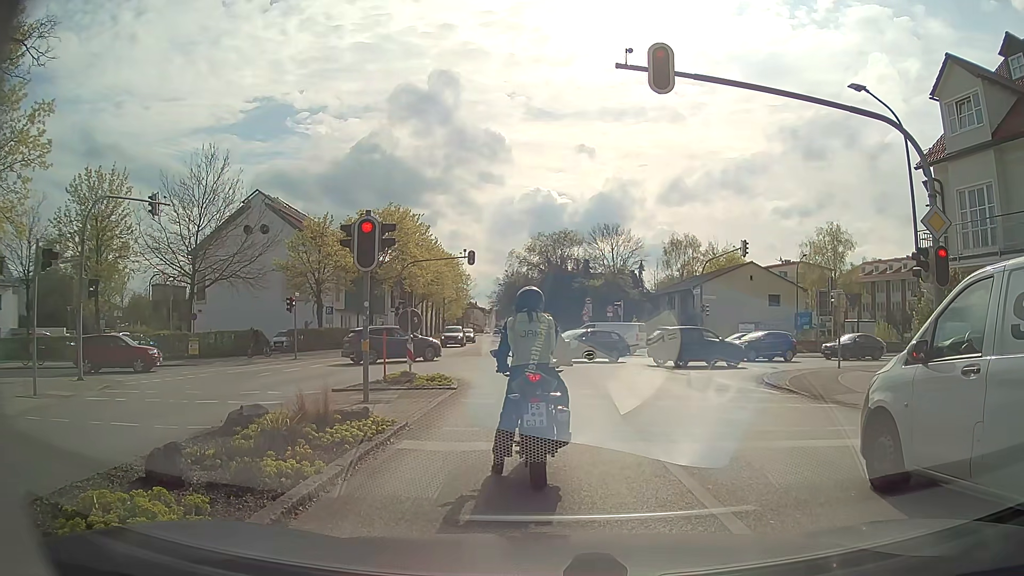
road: secondary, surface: asphalt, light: Day
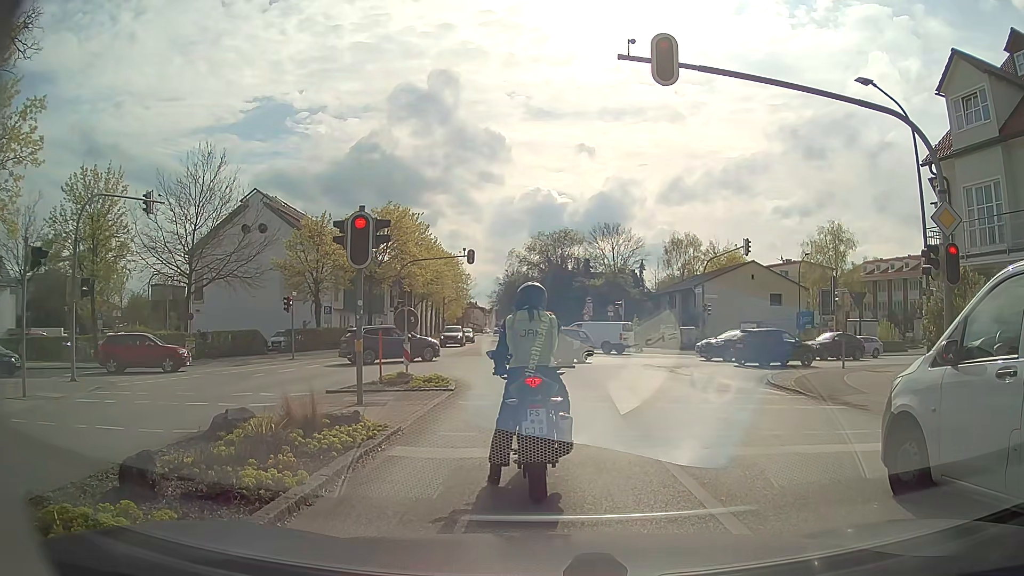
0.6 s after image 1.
(0.0, +0.4) m; 0°
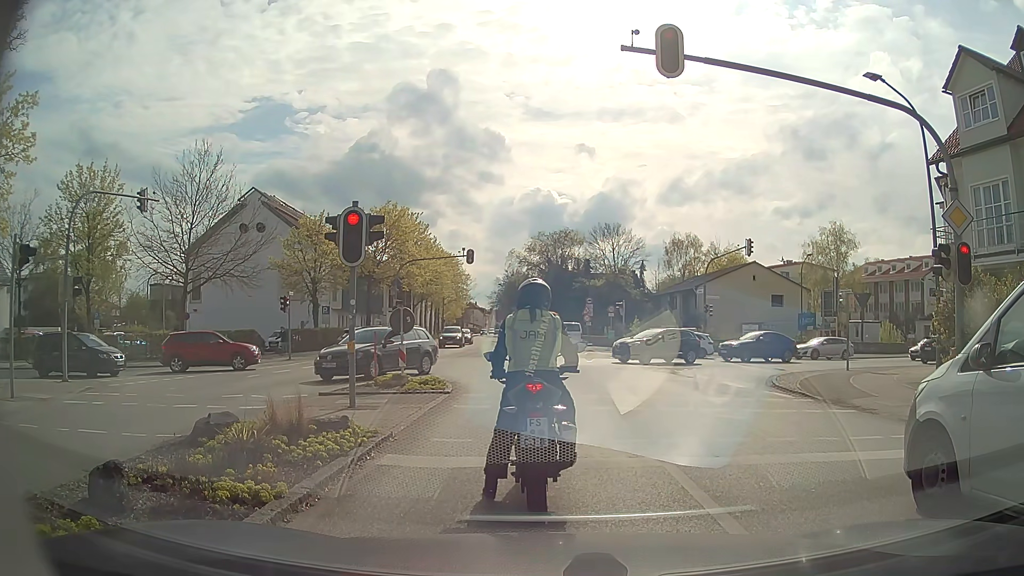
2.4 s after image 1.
(0.0, +0.5) m; 0°
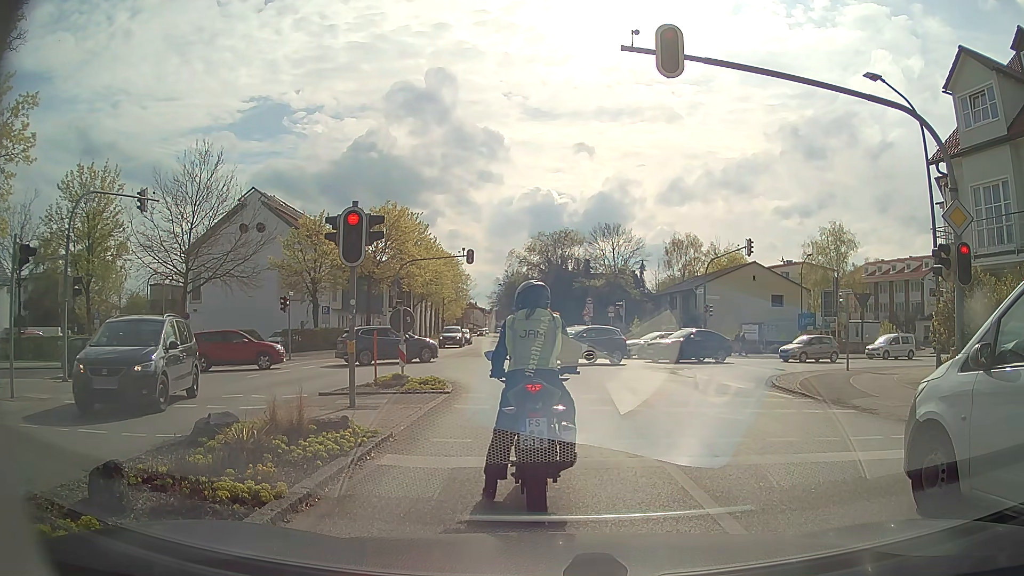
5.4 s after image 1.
(0.0, 0.0) m; 0°
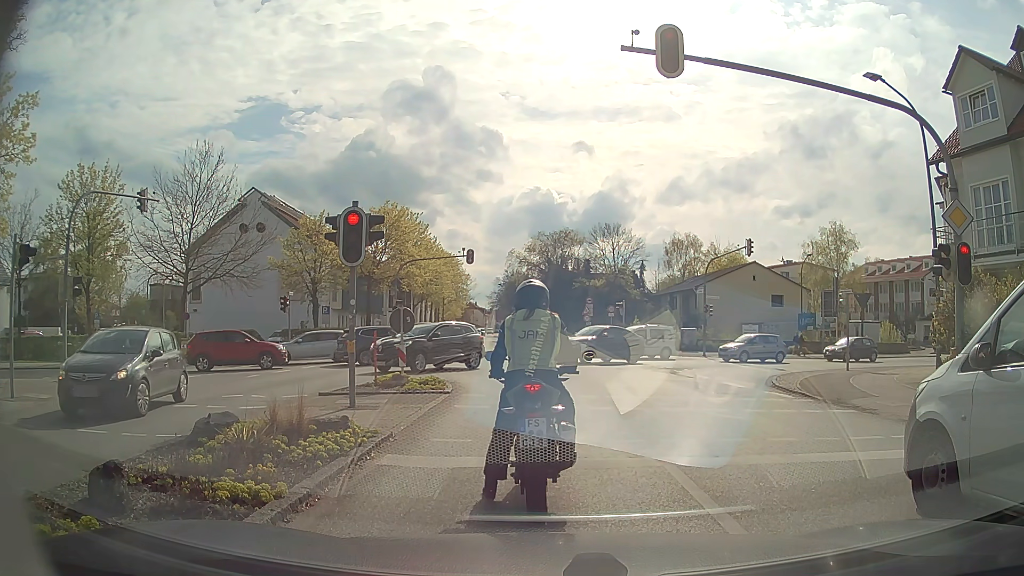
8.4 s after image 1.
(0.0, 0.0) m; 0°
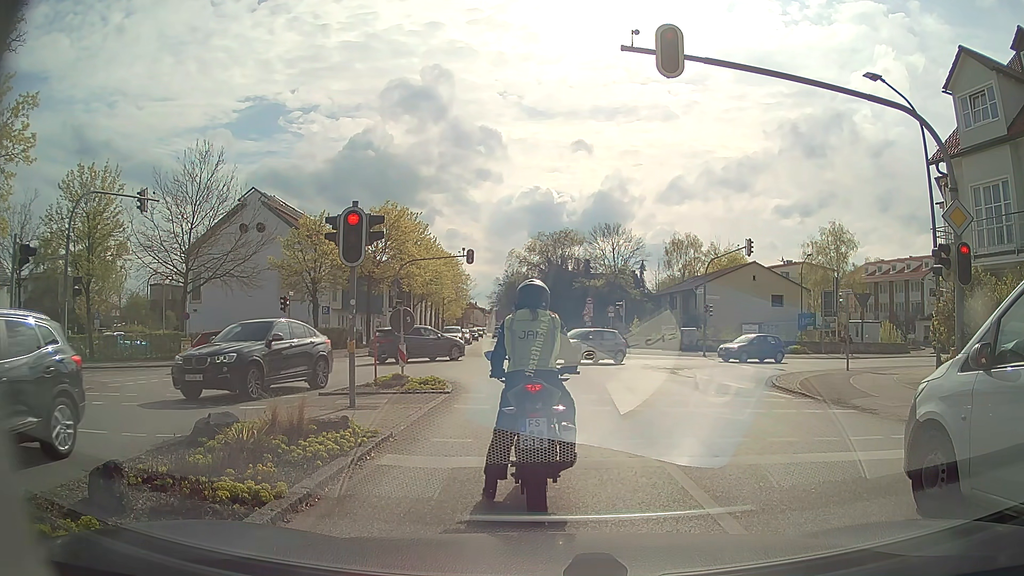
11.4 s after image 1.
(0.0, 0.0) m; 0°
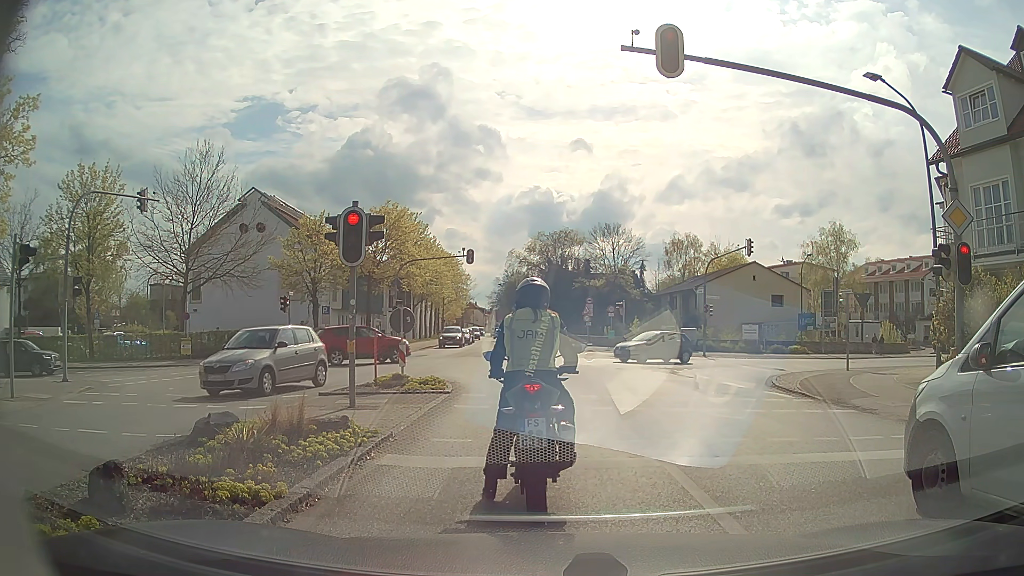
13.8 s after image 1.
(0.0, 0.0) m; 0°
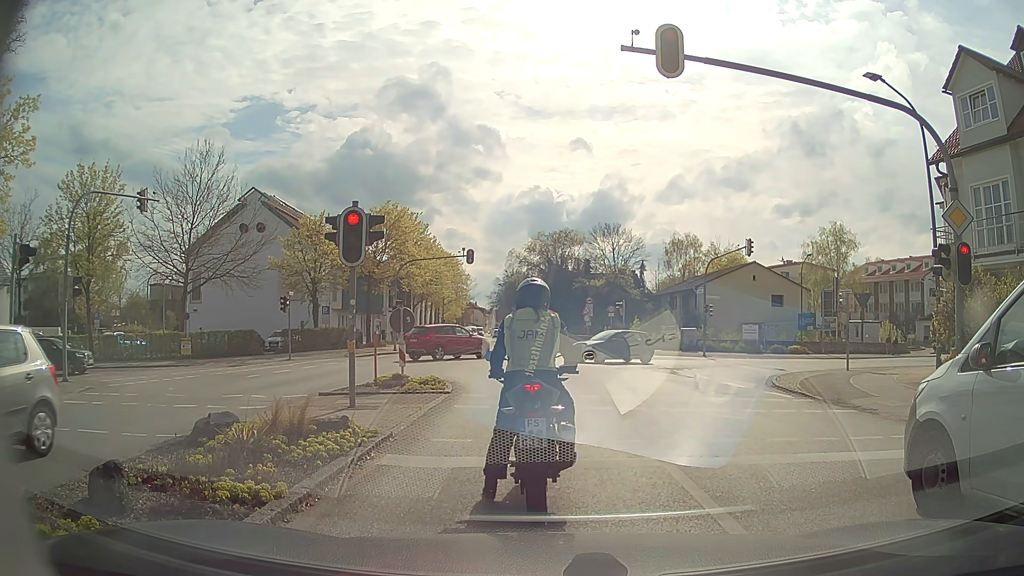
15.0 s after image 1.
(0.0, 0.0) m; 0°
